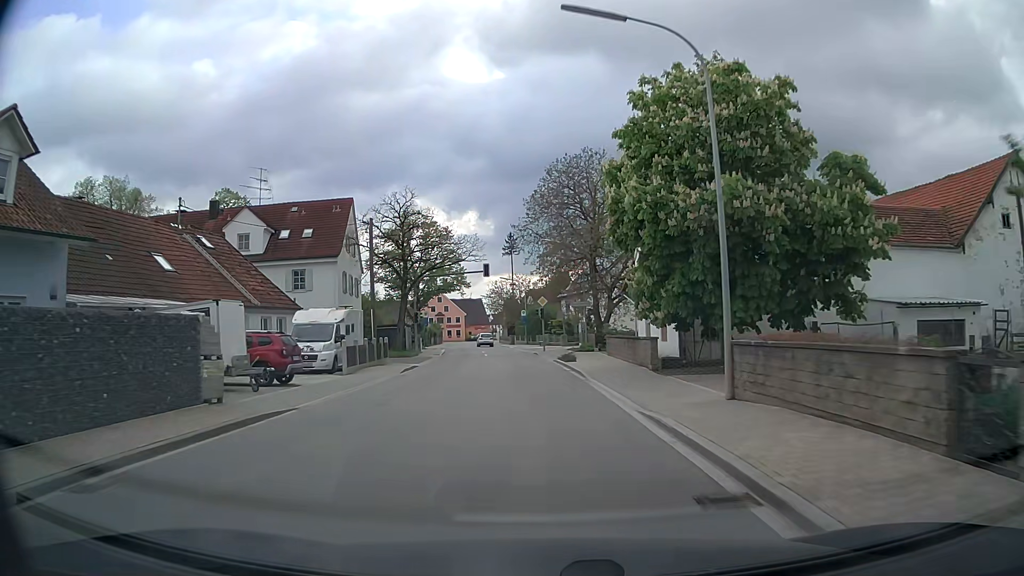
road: secondary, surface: asphalt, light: Day
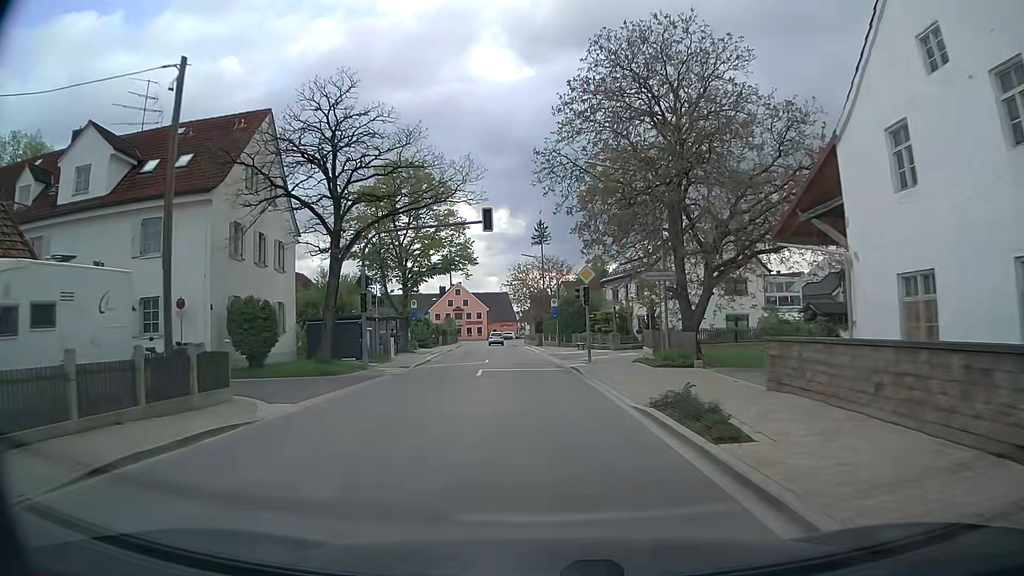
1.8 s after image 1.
(-0.5, +21.5) m; -3°
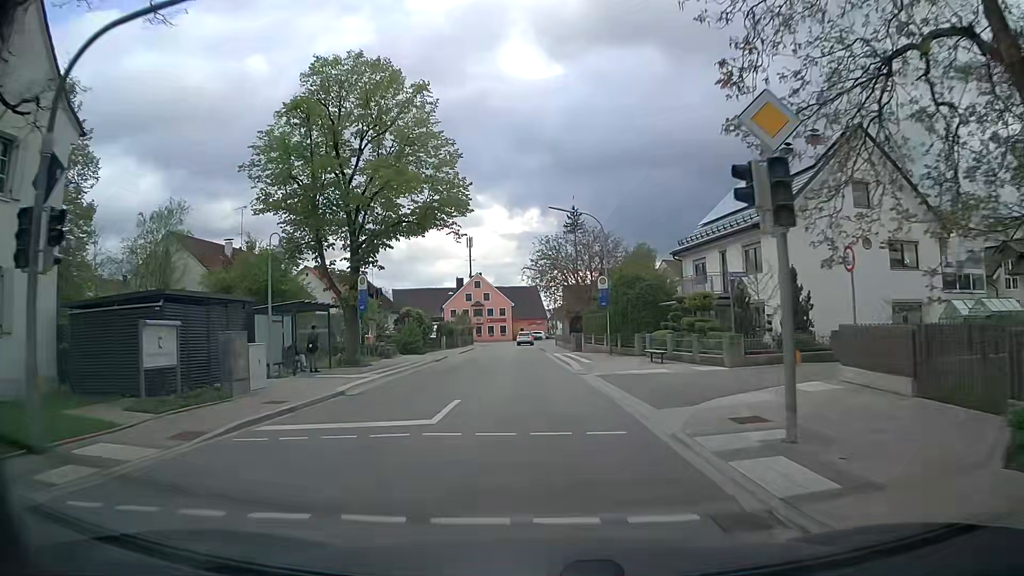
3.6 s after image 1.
(-0.5, +21.2) m; -3°
(0, +10) (-1, +20) (-1, +30) (-2, +40) (-2, +50) (-3, +60) (-3, +70) (-2, +80) (-1, +90) (0, +100) m
